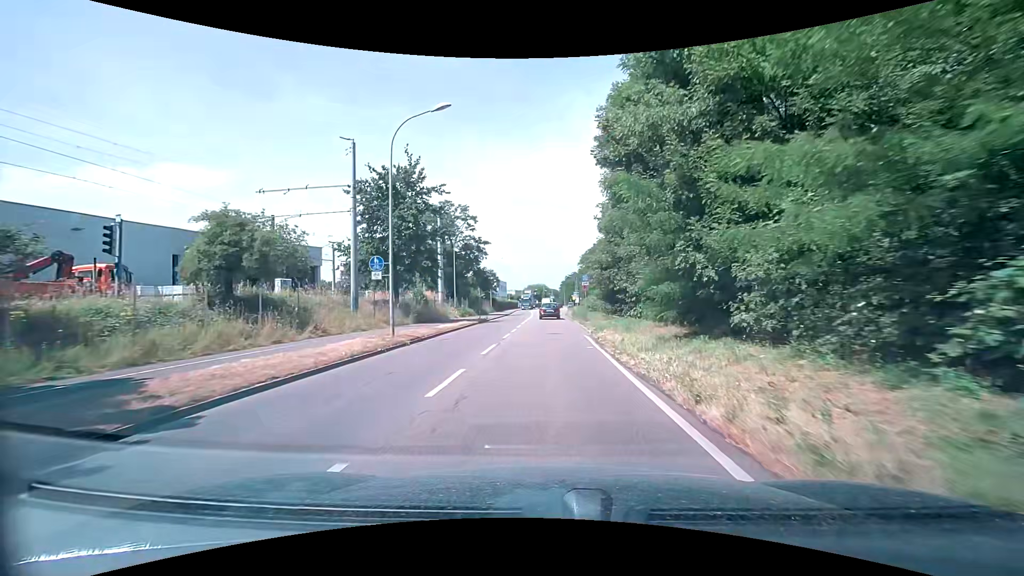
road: secondary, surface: asphalt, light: Day
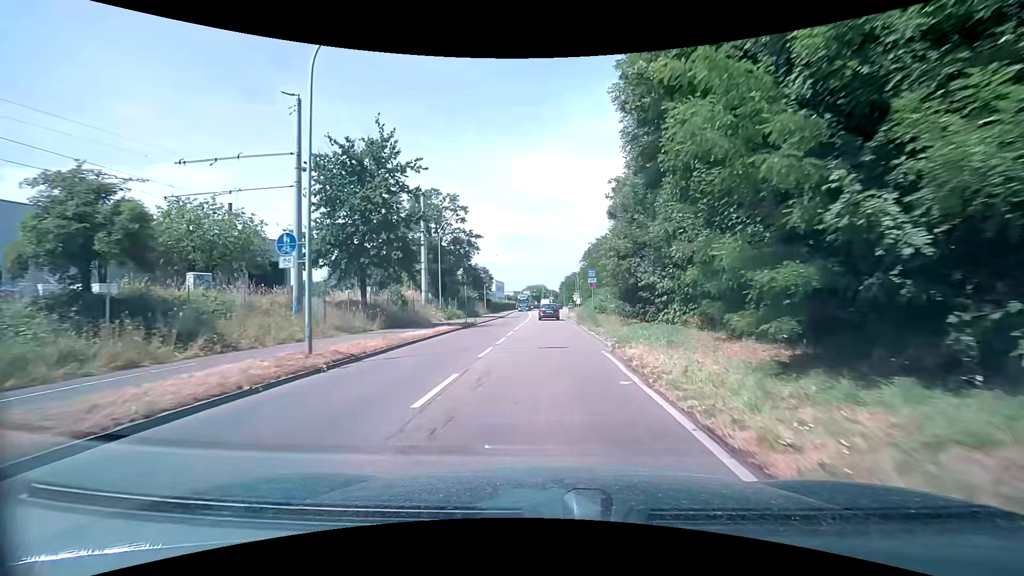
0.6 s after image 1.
(0.0, +6.8) m; -1°
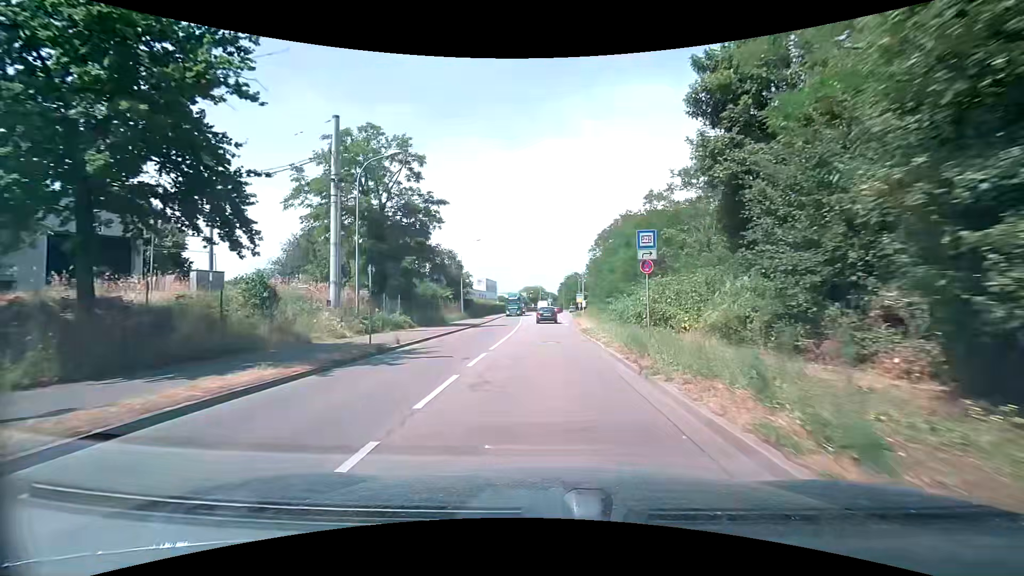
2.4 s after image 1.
(+0.3, +19.4) m; +1°
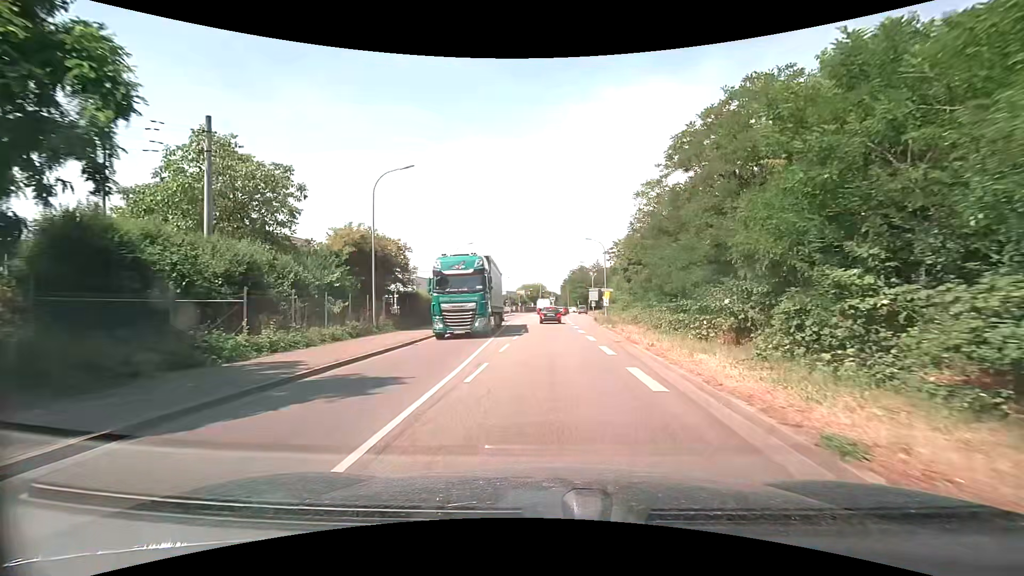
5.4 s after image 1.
(-0.2, +29.7) m; 0°
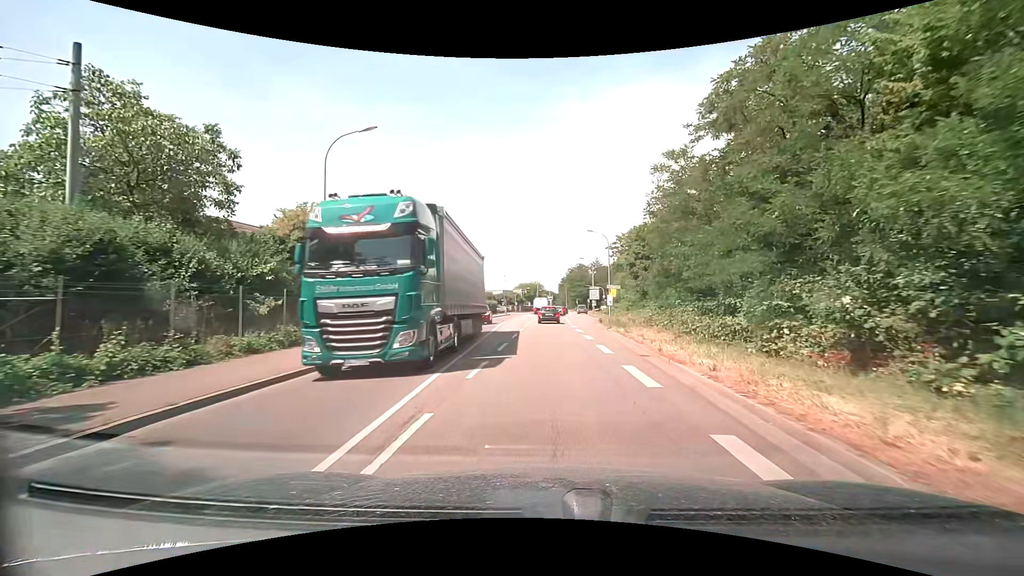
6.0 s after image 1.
(0.0, +5.7) m; 0°
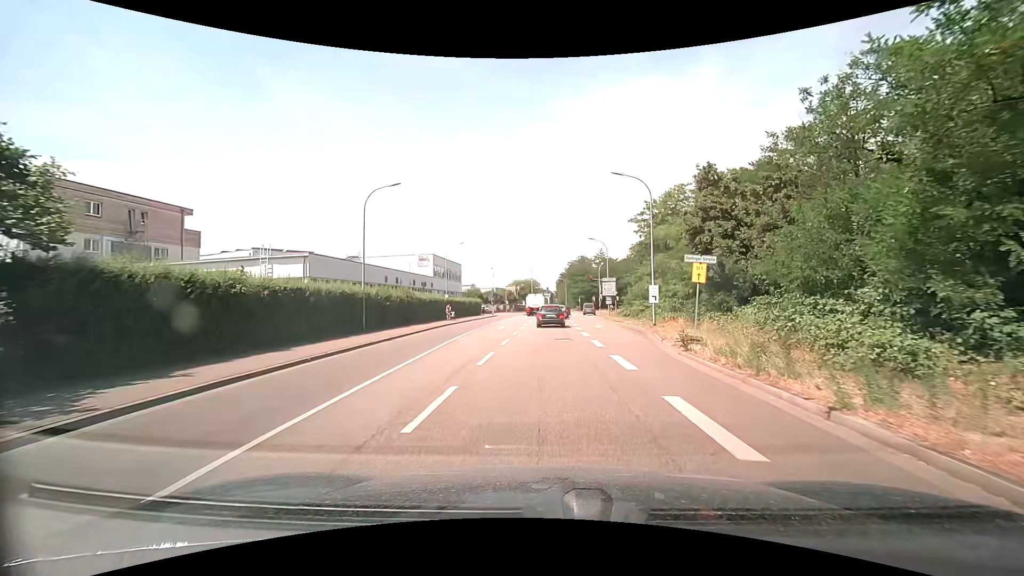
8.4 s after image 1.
(0.0, +21.9) m; 0°
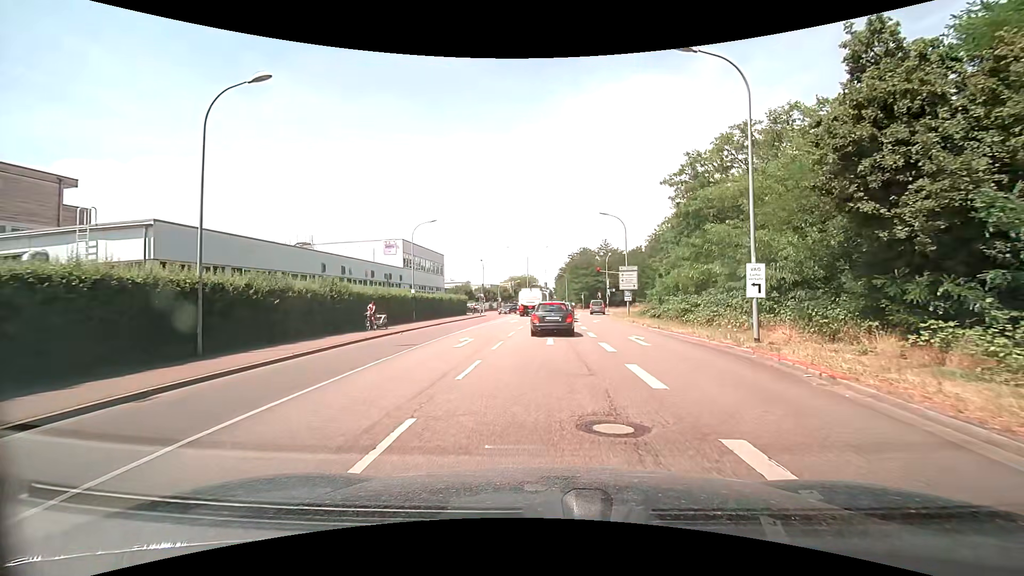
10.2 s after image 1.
(0.0, +14.2) m; 0°
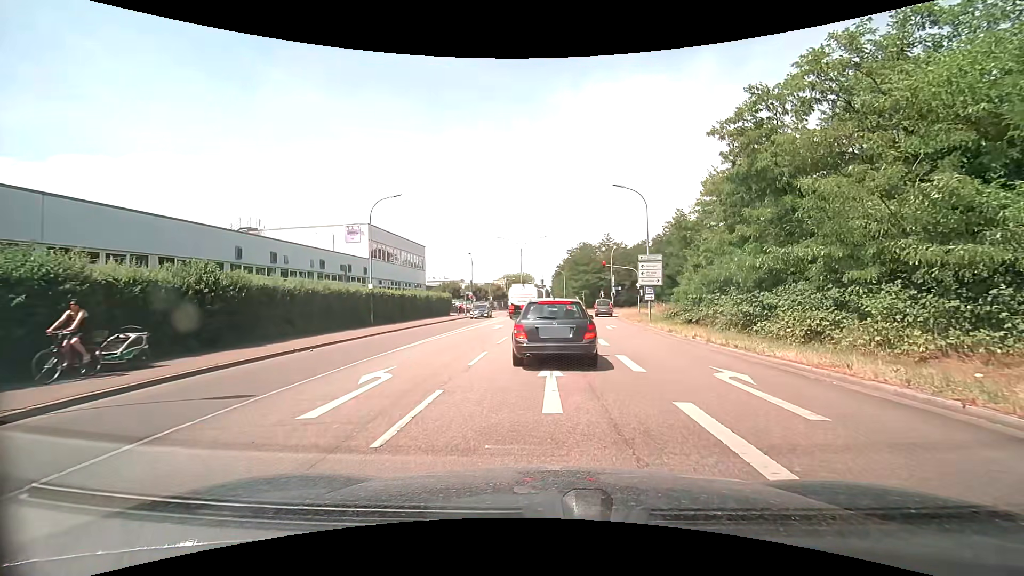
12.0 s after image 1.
(0.0, +9.8) m; +2°
